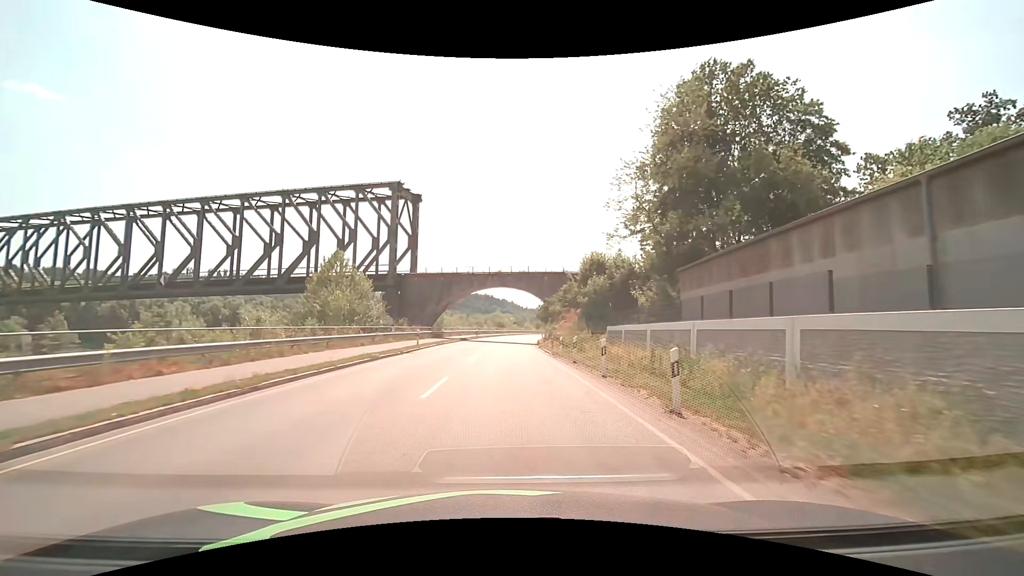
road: primary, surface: asphalt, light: Day
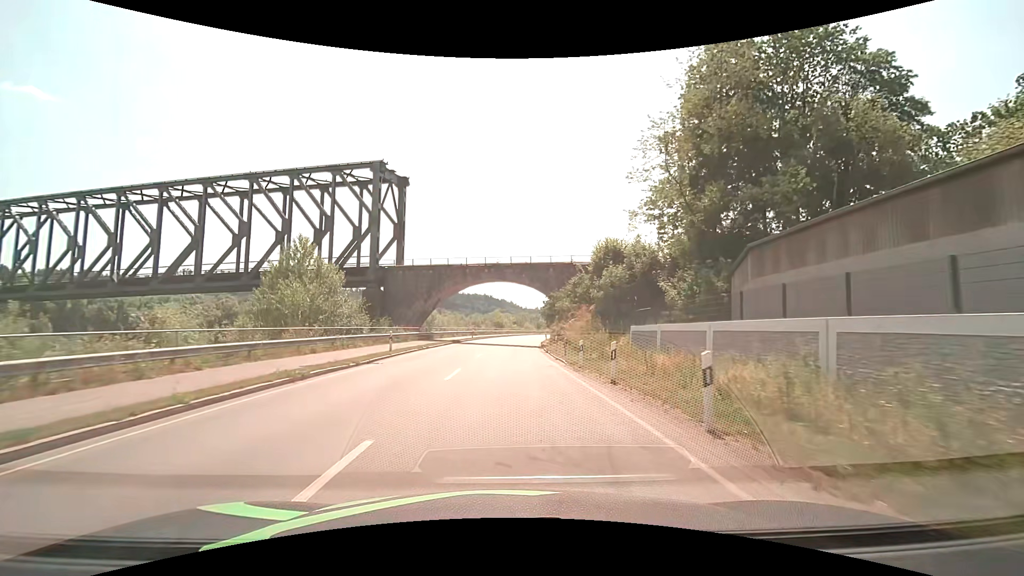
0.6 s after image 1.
(0.0, +7.6) m; 0°
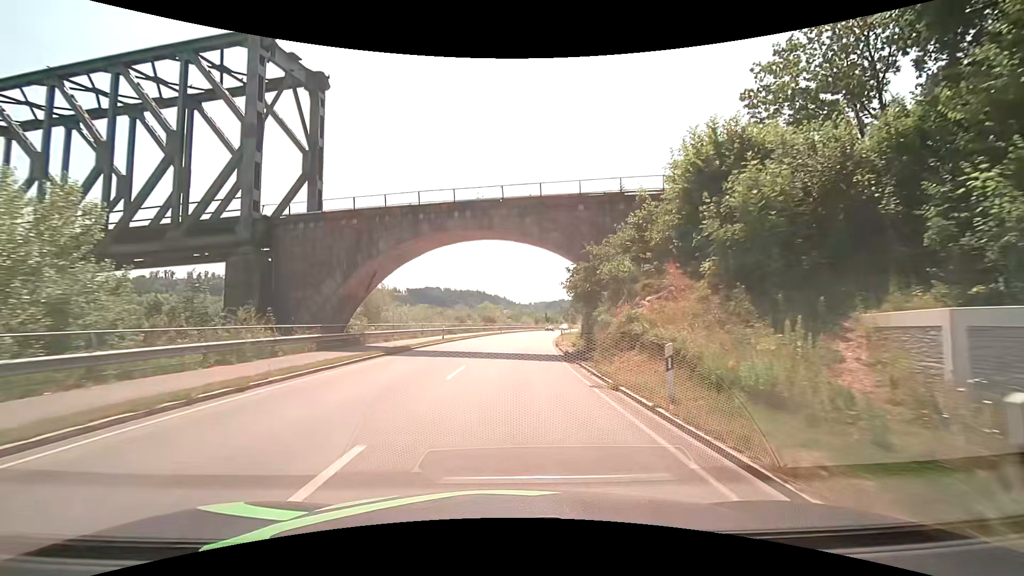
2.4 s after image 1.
(+0.1, +22.9) m; +1°
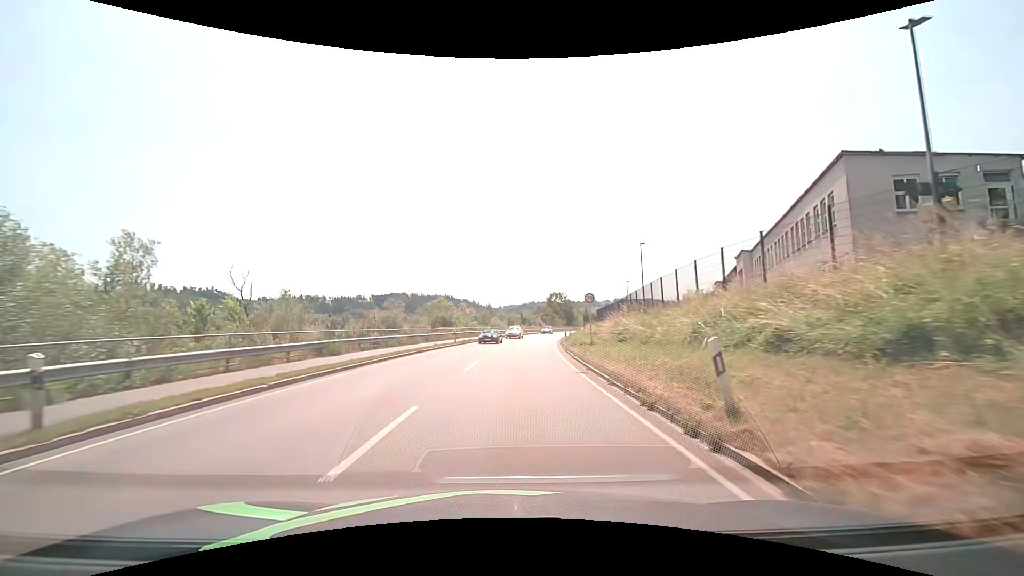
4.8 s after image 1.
(+0.8, +30.6) m; +4°
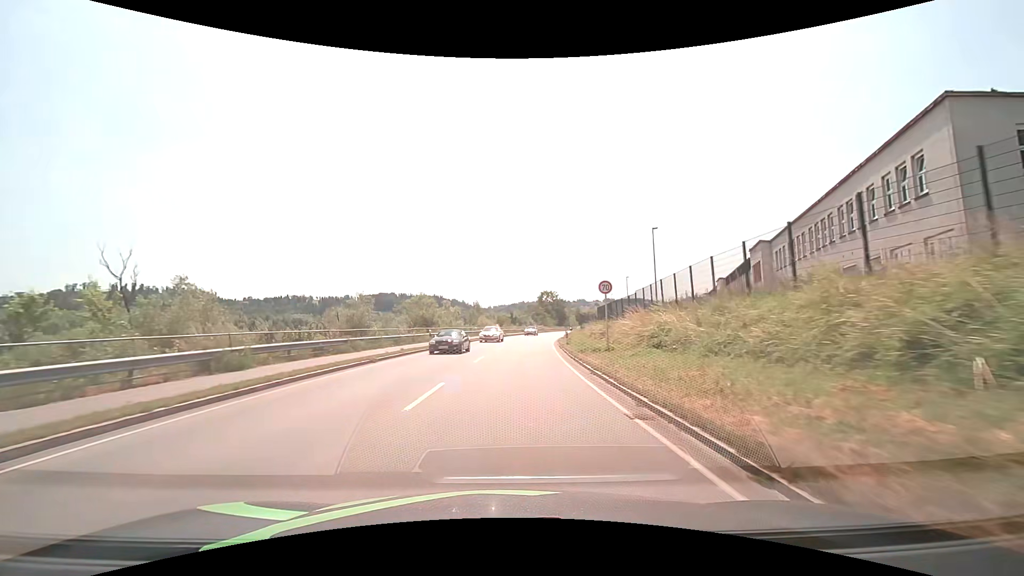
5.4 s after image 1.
(0.0, +7.6) m; 0°
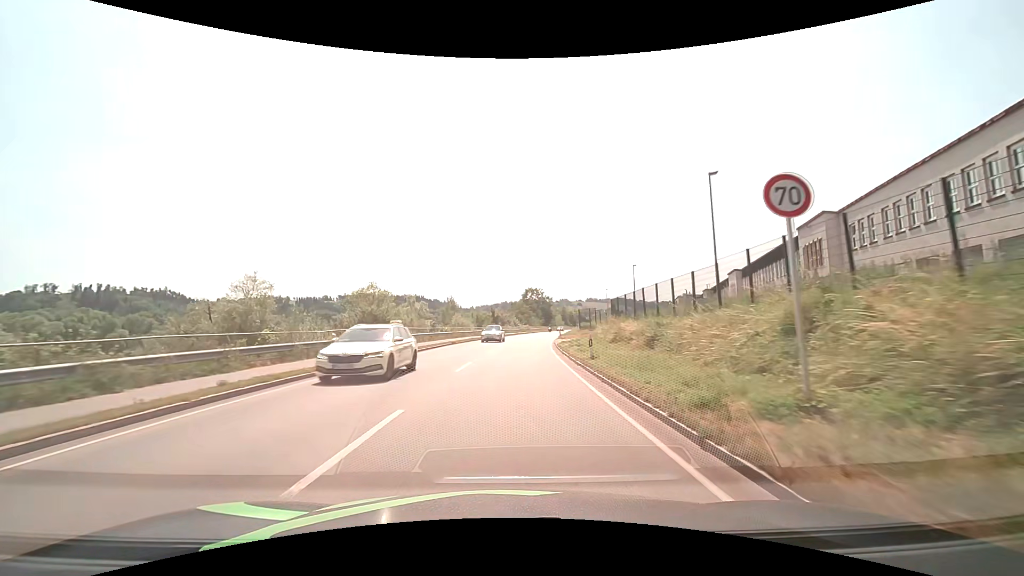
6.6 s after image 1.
(+0.3, +15.2) m; +2°
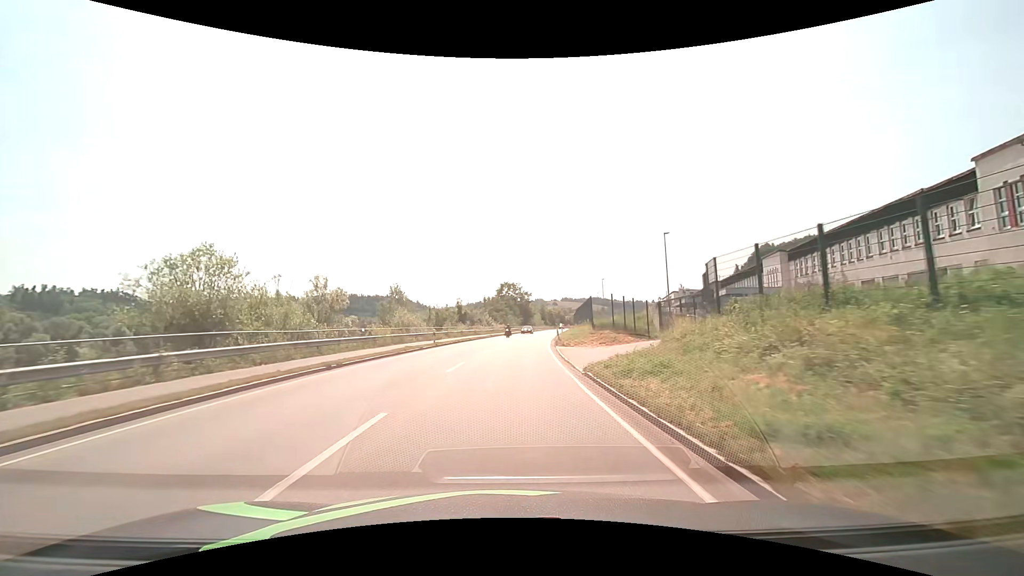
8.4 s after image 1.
(+0.5, +22.8) m; +3°
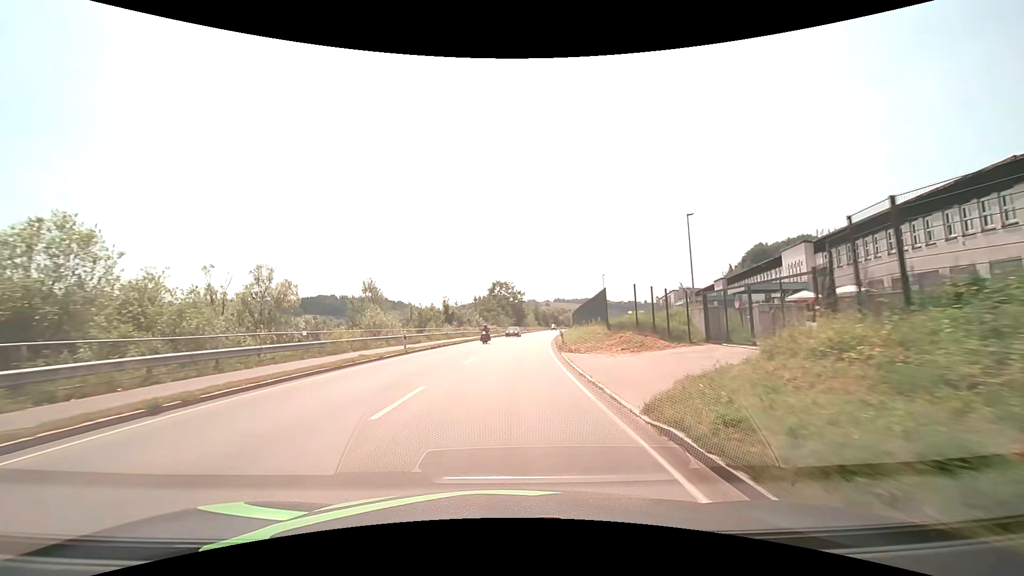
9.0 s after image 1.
(+0.1, +7.6) m; +1°
(0, +10) (0, +20) (+1, +30) (+1, +40) (+2, +50) (+3, +60) (+4, +70) (+6, +80) (+7, +90) (+8, +100) m
